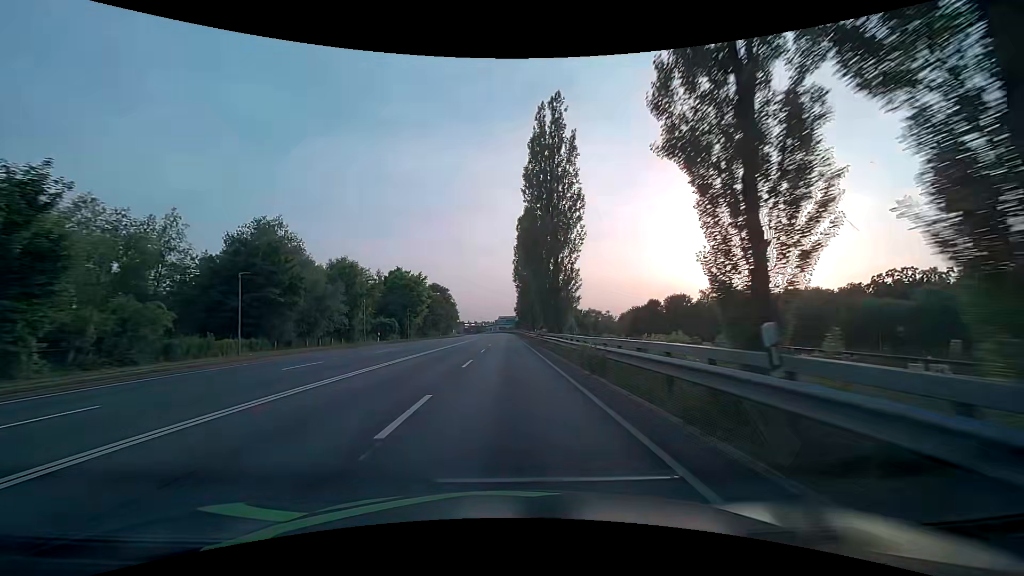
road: primary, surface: asphalt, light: Day
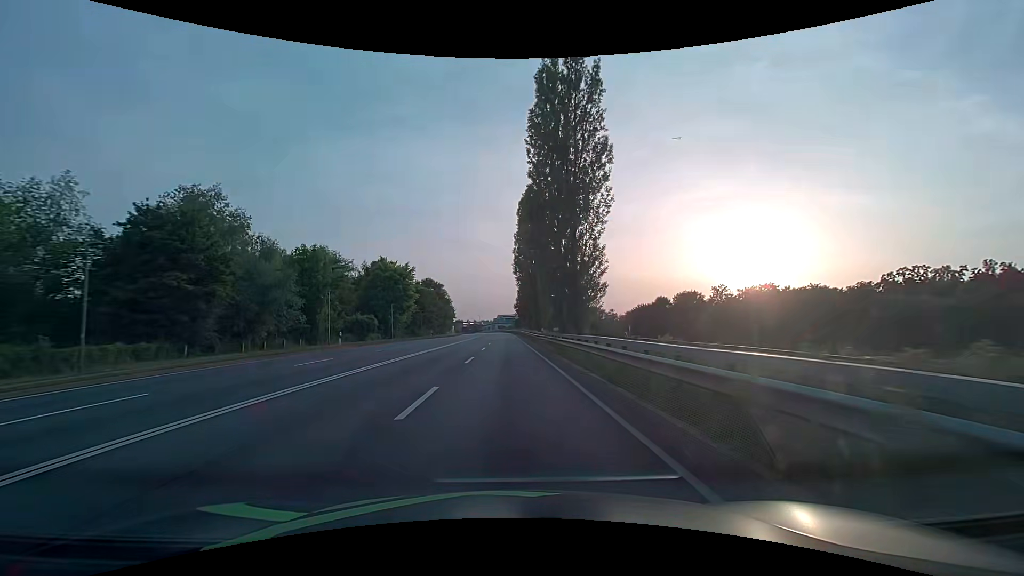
(0.0, +10.7) m; 0°
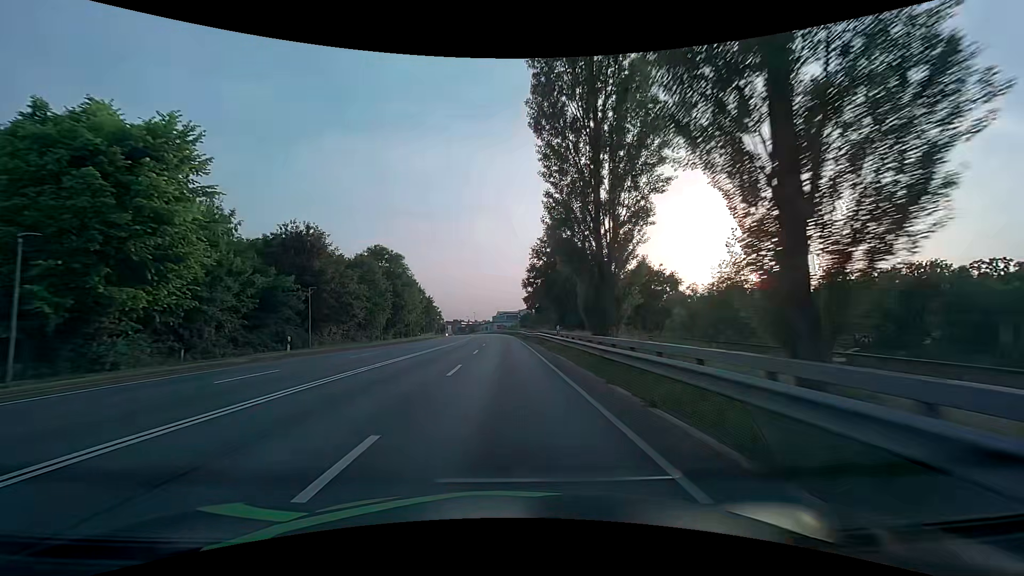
(0.0, +53.4) m; 0°
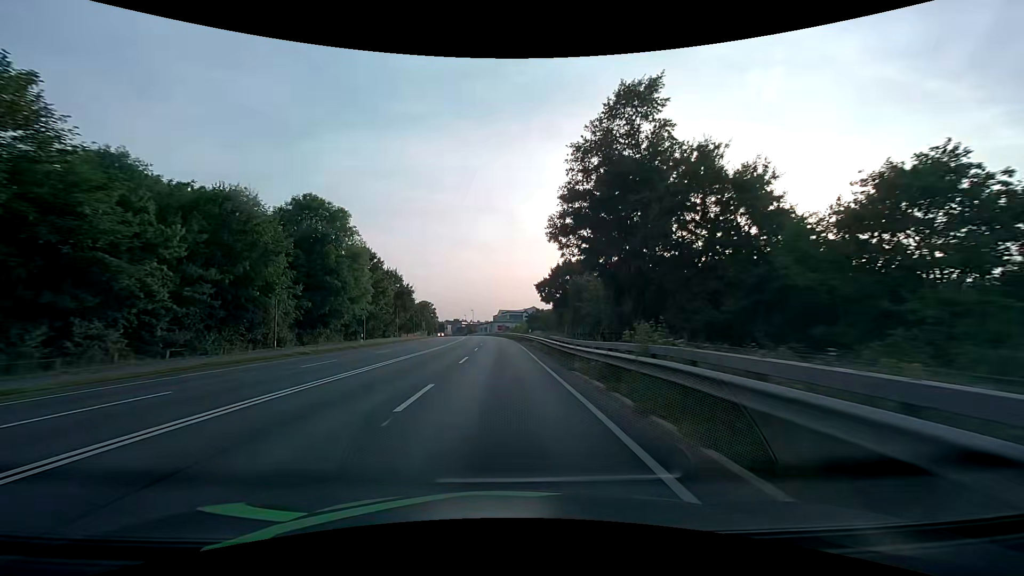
(-0.1, +29.9) m; 0°
(0, +10) (0, +20) (0, +30) (0, +40) (-1, +50) (-1, +60) (-1, +70) (-2, +80) (-3, +90) (-3, +100) m
